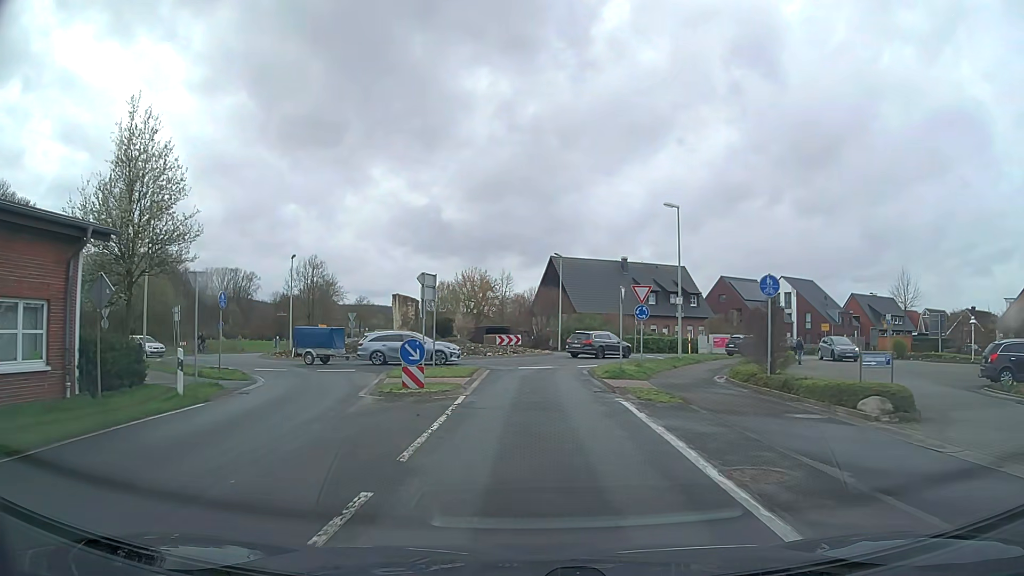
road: secondary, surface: asphalt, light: Day
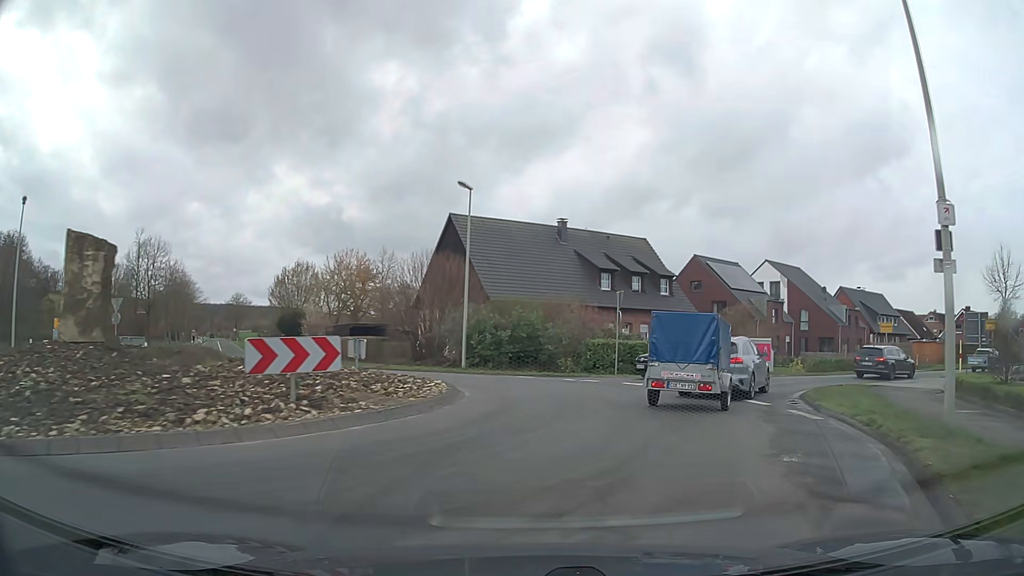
(+0.6, +27.6) m; +8°
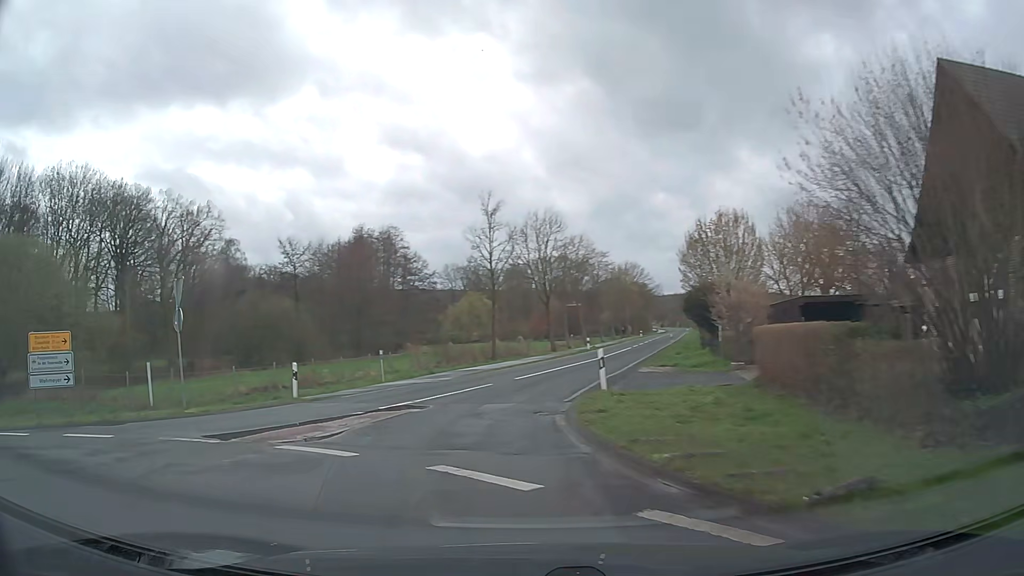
(-3.3, +24.9) m; -39°
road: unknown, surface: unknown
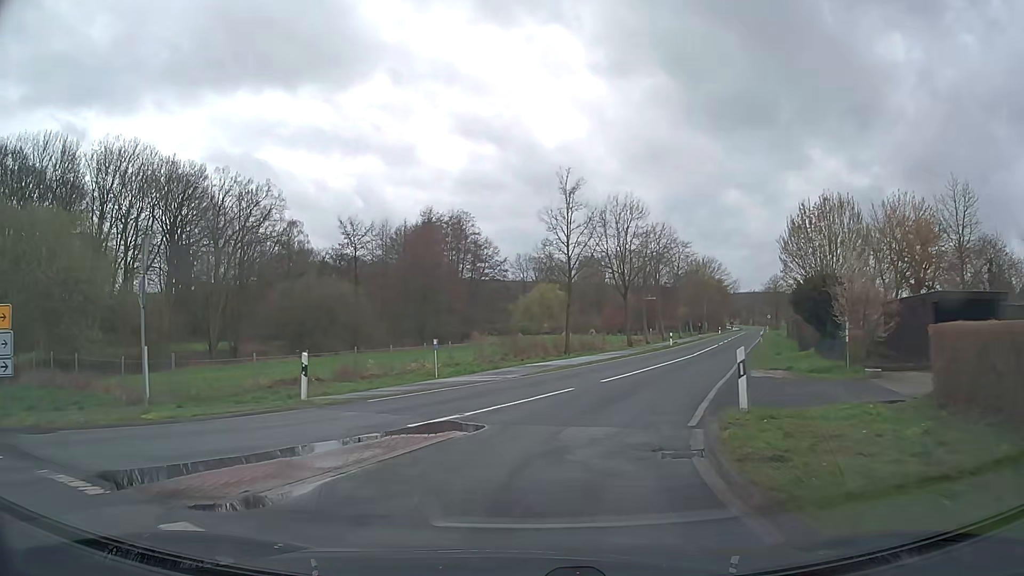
(-0.5, +5.3) m; -8°
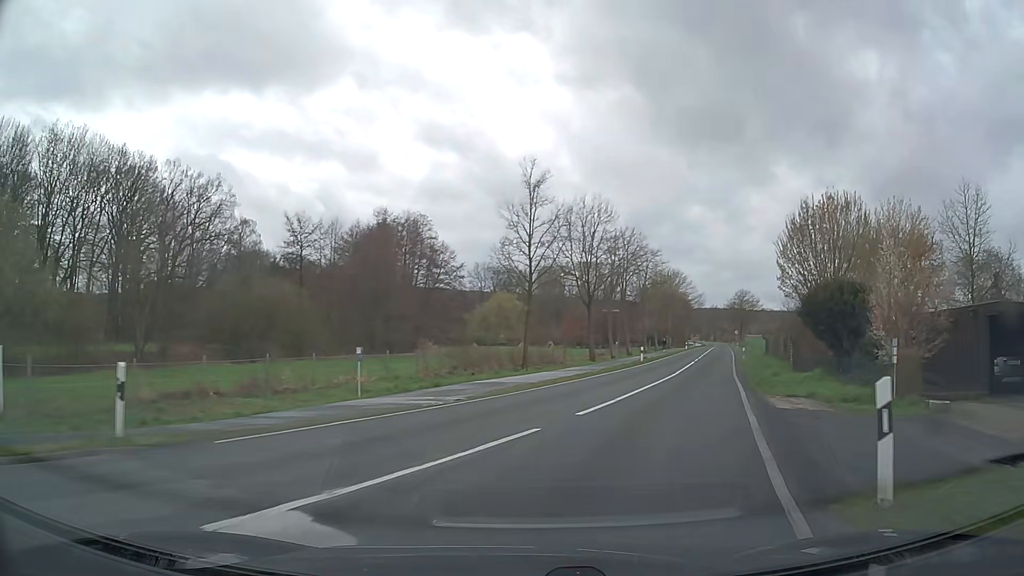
(+0.1, +5.7) m; +3°
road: secondary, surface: asphalt
